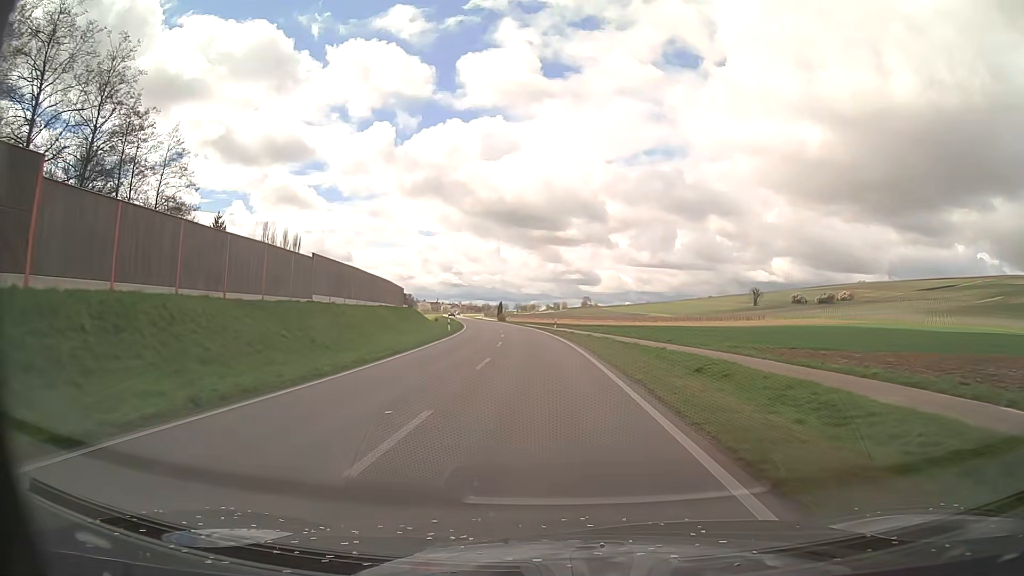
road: primary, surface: asphalt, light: Day
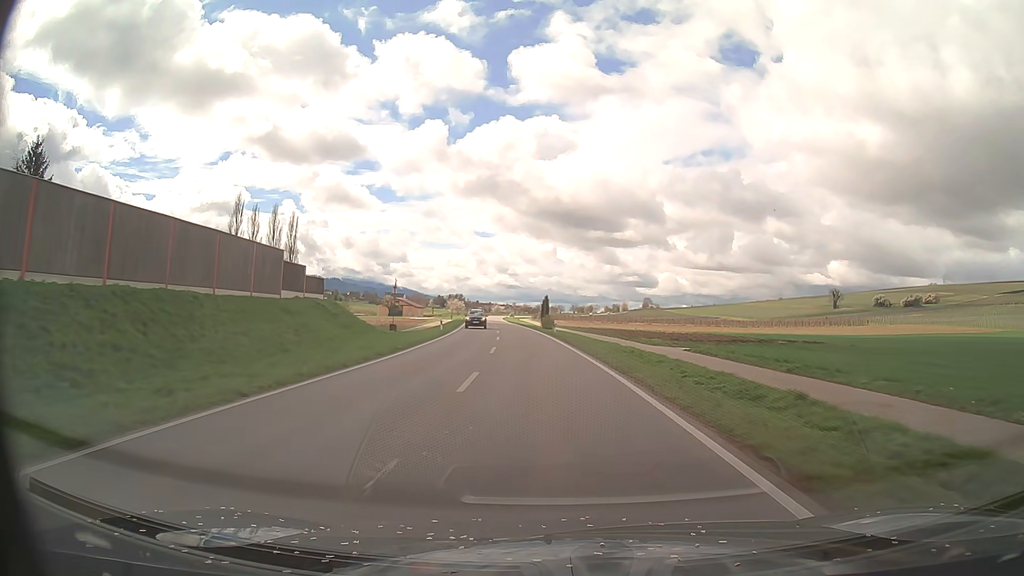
(-2.7, +52.6) m; -5°
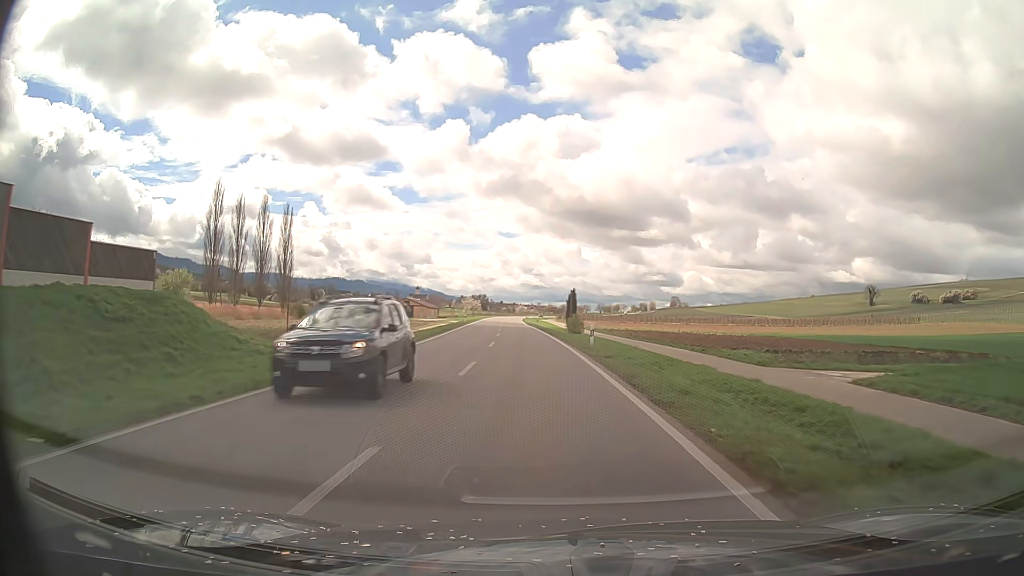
(-0.4, +21.1) m; -2°
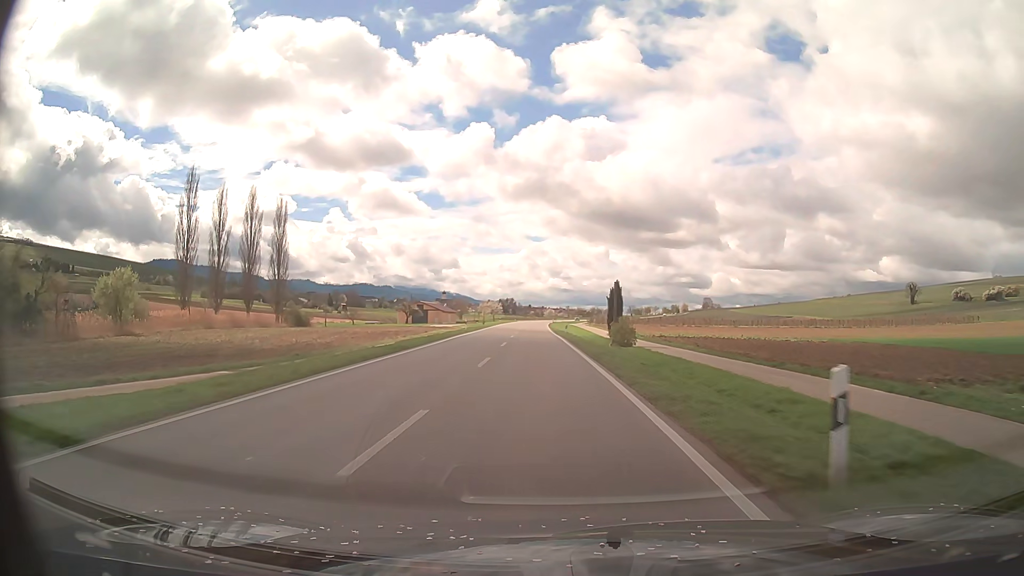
(-0.5, +21.2) m; -2°
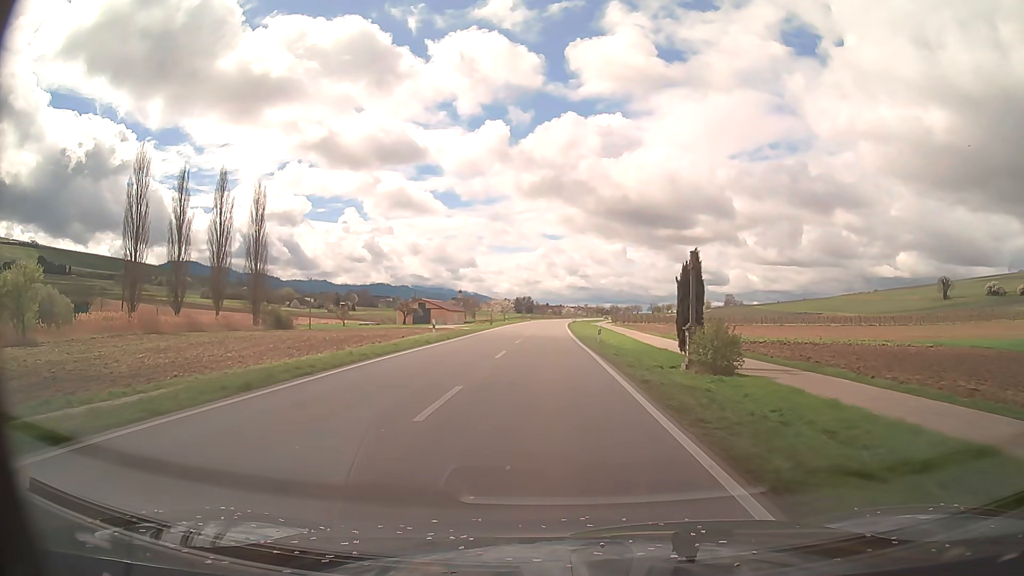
(-0.3, +21.2) m; -2°
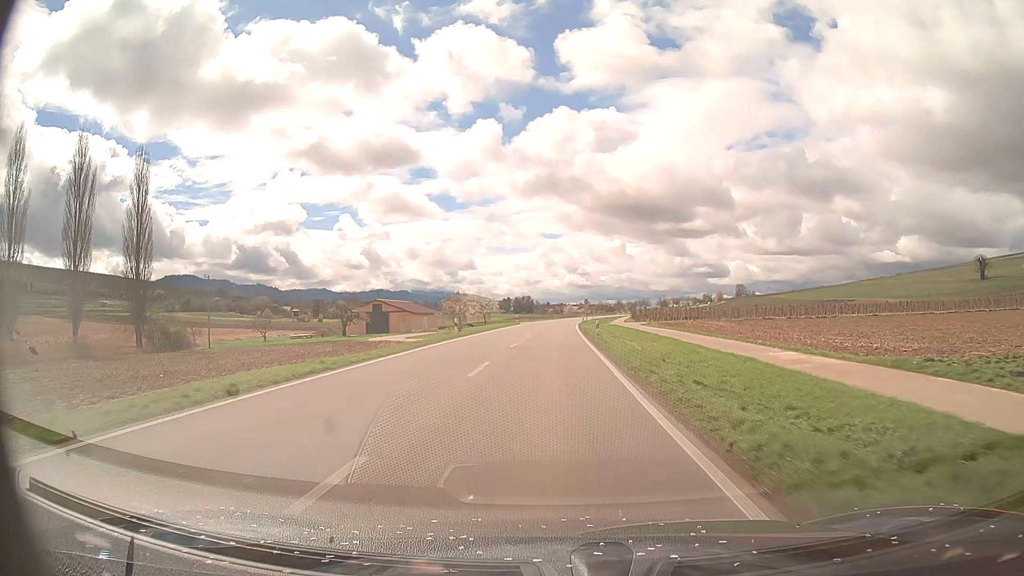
(0.0, +42.4) m; 0°
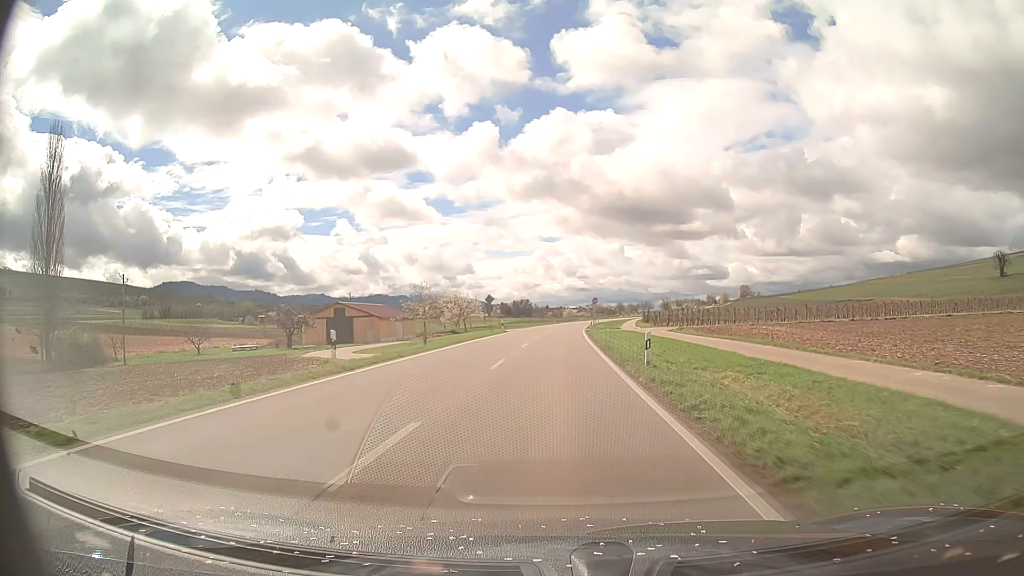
(0.0, +21.2) m; 0°
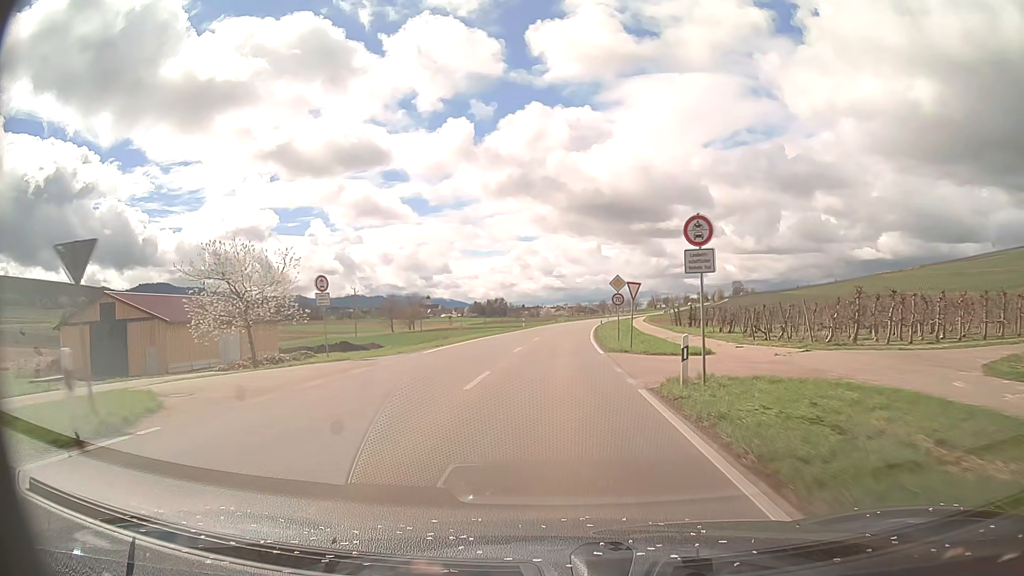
(+0.8, +52.8) m; +2°
(0, +10) (0, +20) (0, +30) (+1, +40) (+1, +50) (+2, +60) (+2, +70) (+3, +80) (+4, +90) (+5, +100) m
